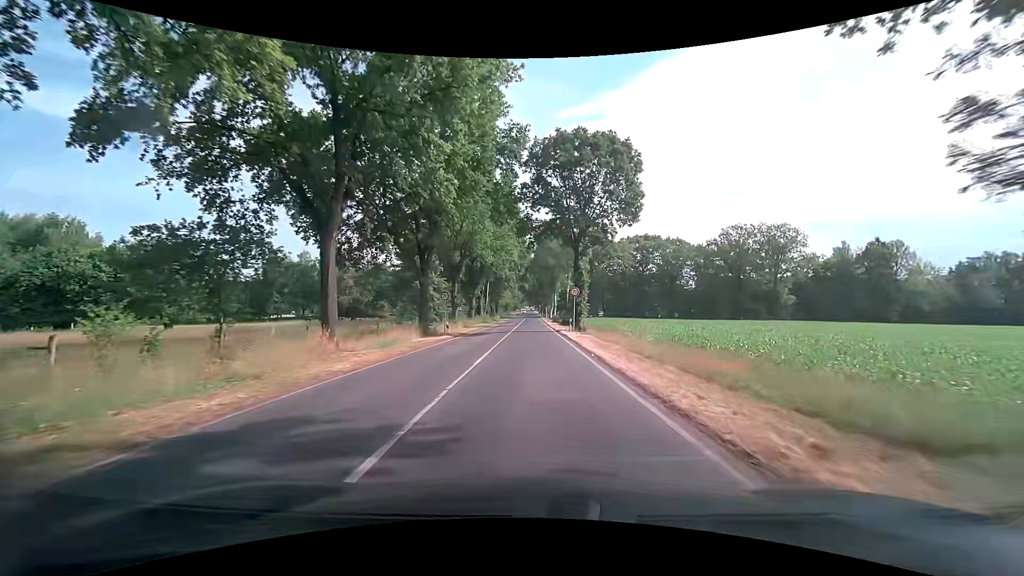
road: secondary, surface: asphalt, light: Day
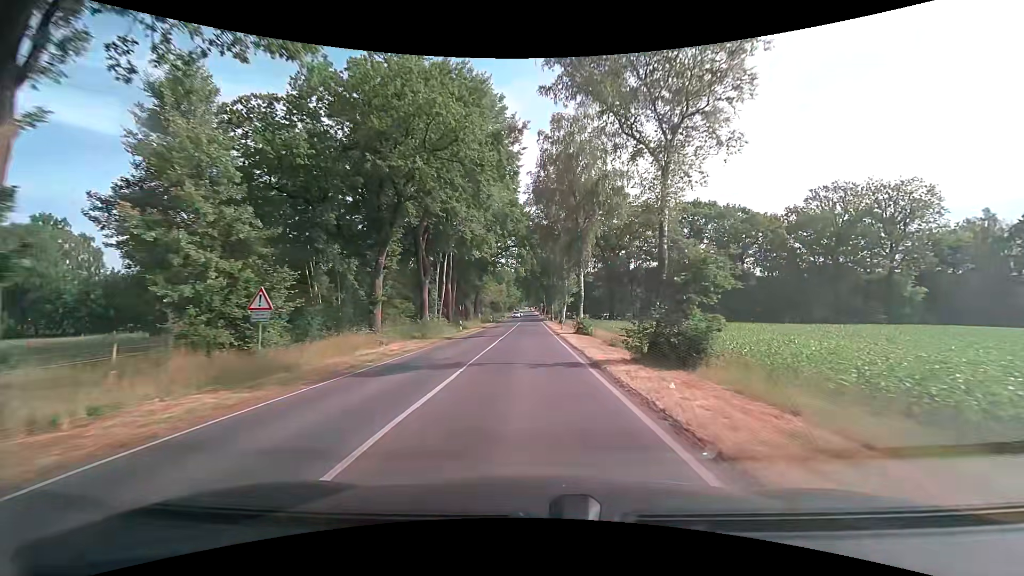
(-0.2, +42.2) m; 0°
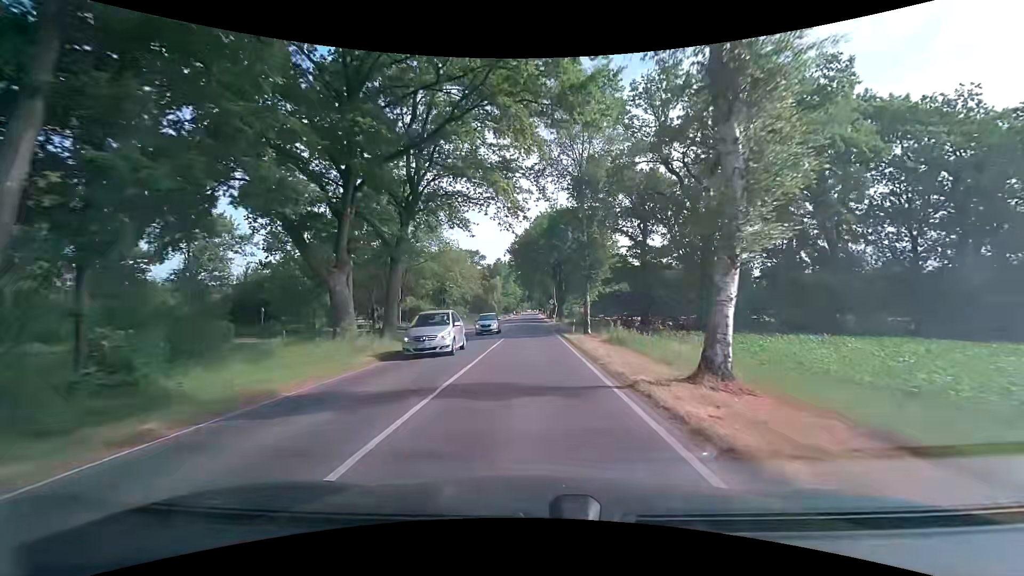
(-0.2, +46.6) m; 0°
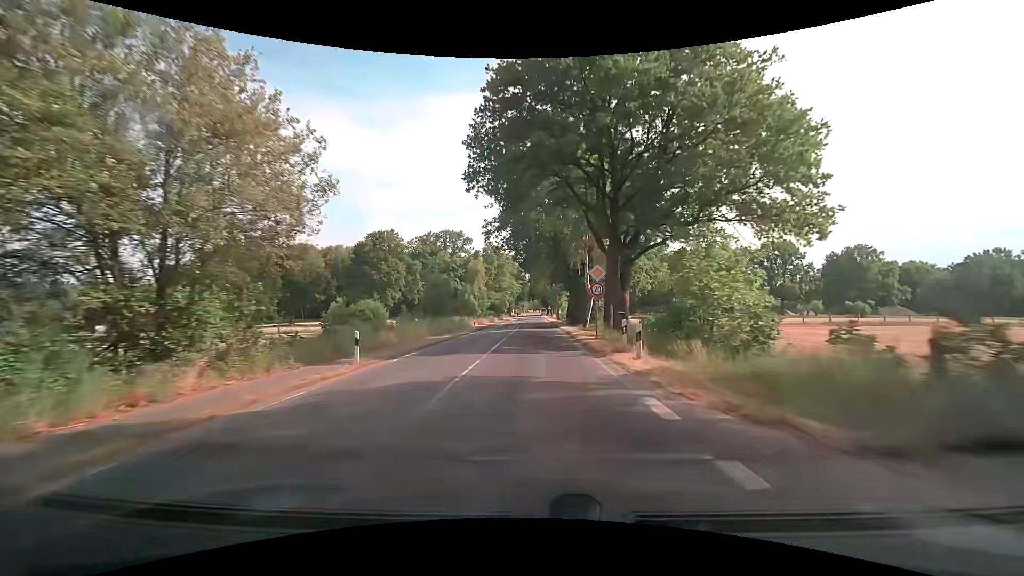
(-0.4, +51.5) m; 0°
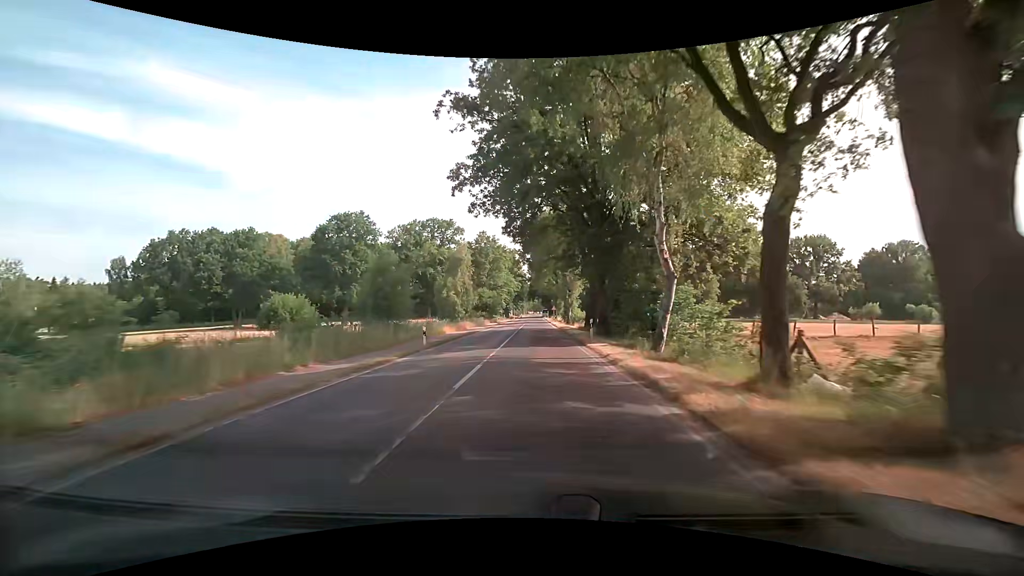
(-0.2, +20.8) m; -1°
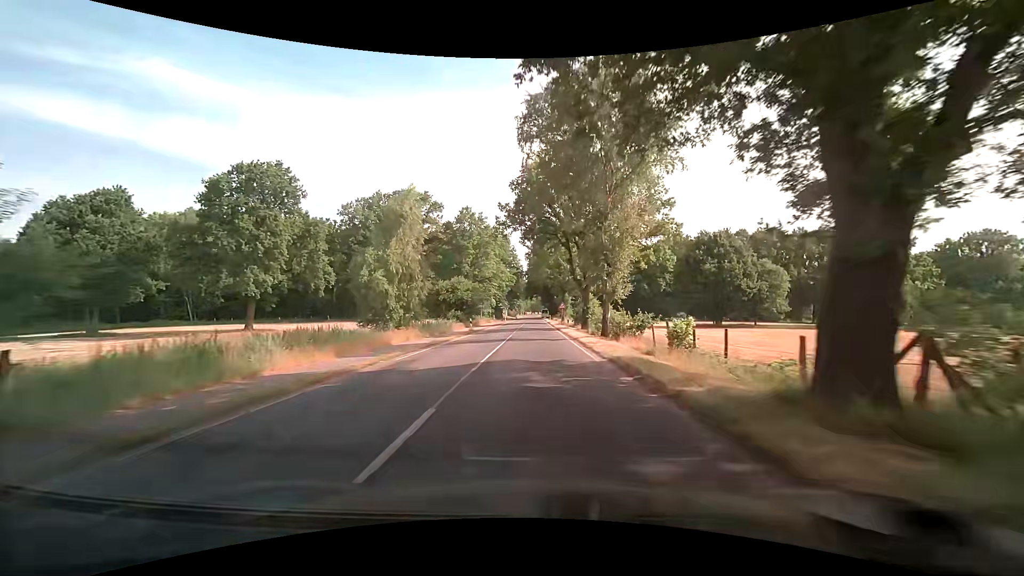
(+0.1, +30.2) m; 0°
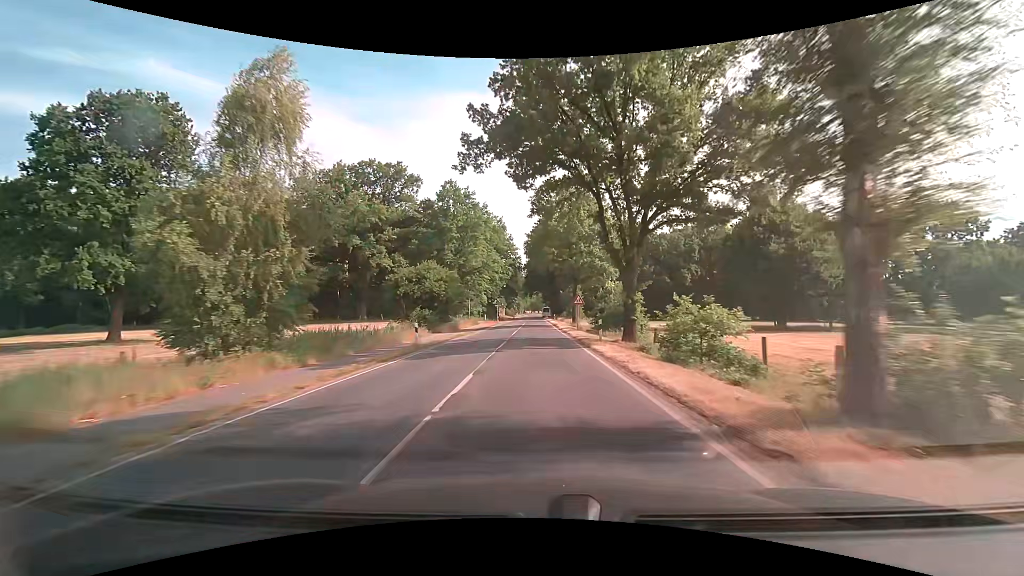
(0.0, +20.1) m; 0°
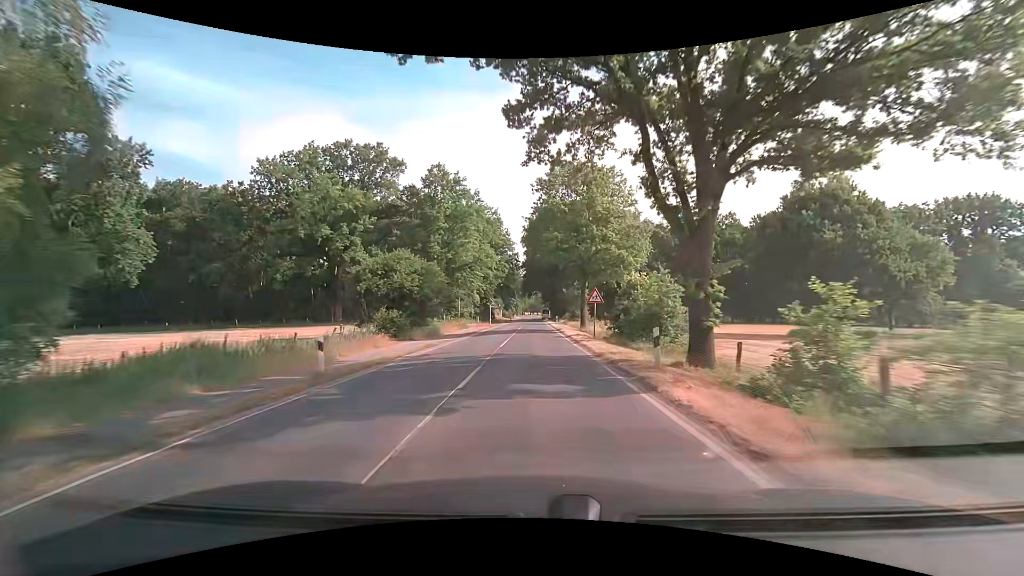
(0.0, +10.2) m; 0°
(0, +10) (0, +20) (0, +30) (0, +40) (0, +50) (0, +60) (0, +70) (0, +80) (0, +90) (0, +100) m
